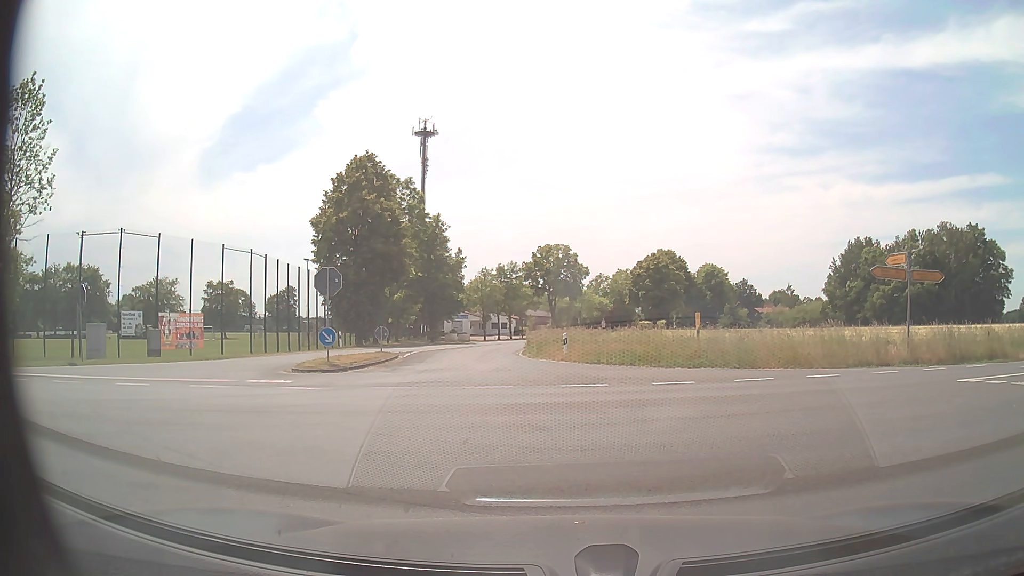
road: secondary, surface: asphalt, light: Day
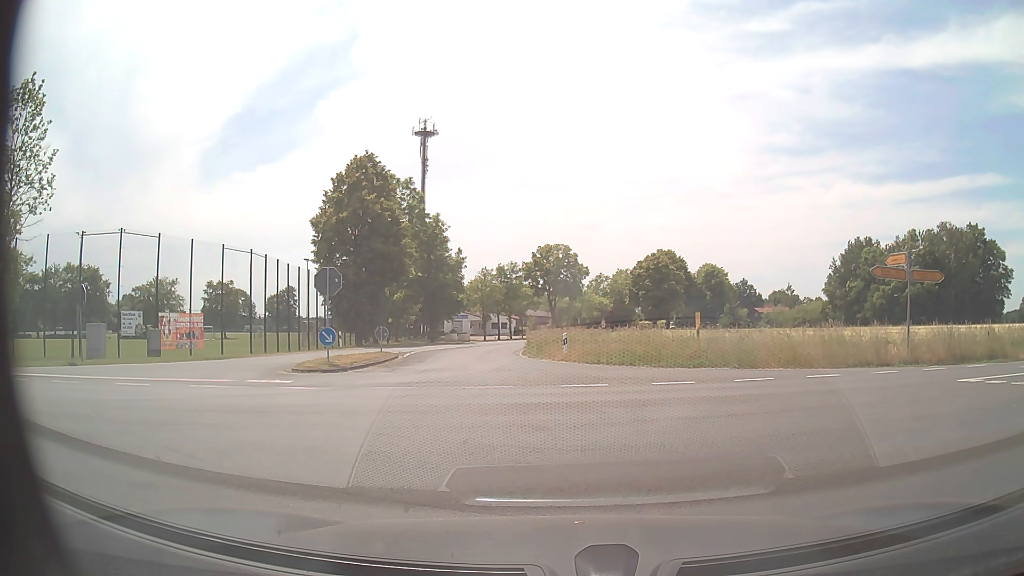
(0.0, 0.0) m; 0°
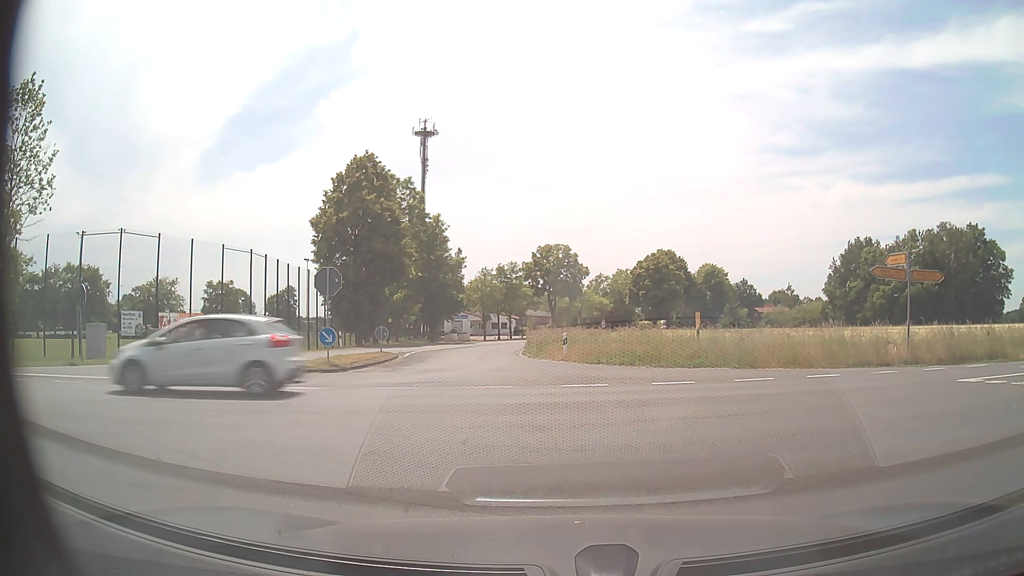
(0.0, 0.0) m; 0°
(0, +10) (-1, +20) (-2, +30) (-3, +40) (-3, +50) (-1, +60) (+1, +69) (+4, +79) (+6, +89) (+9, +98) m
